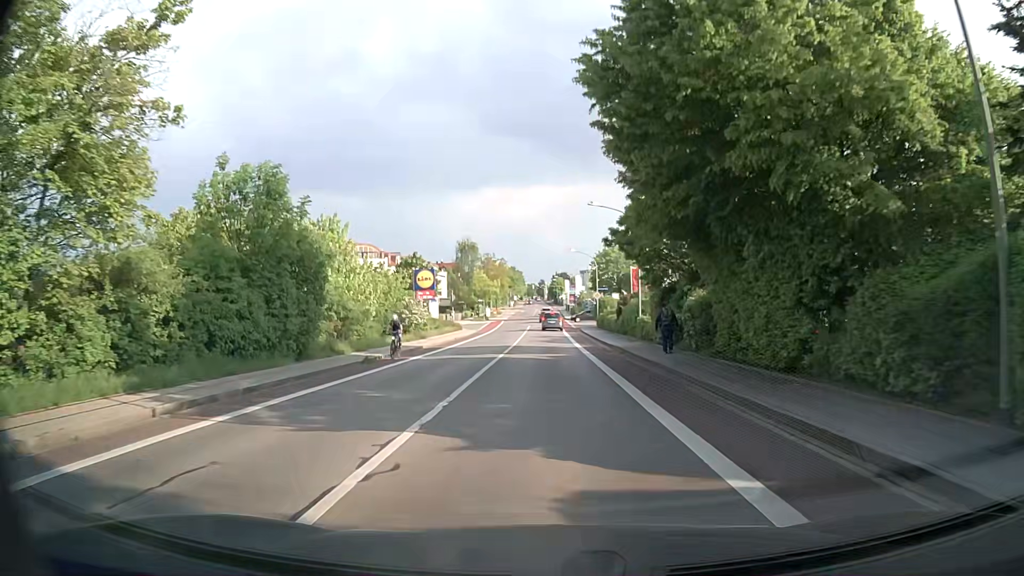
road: tertiary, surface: asphalt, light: Day
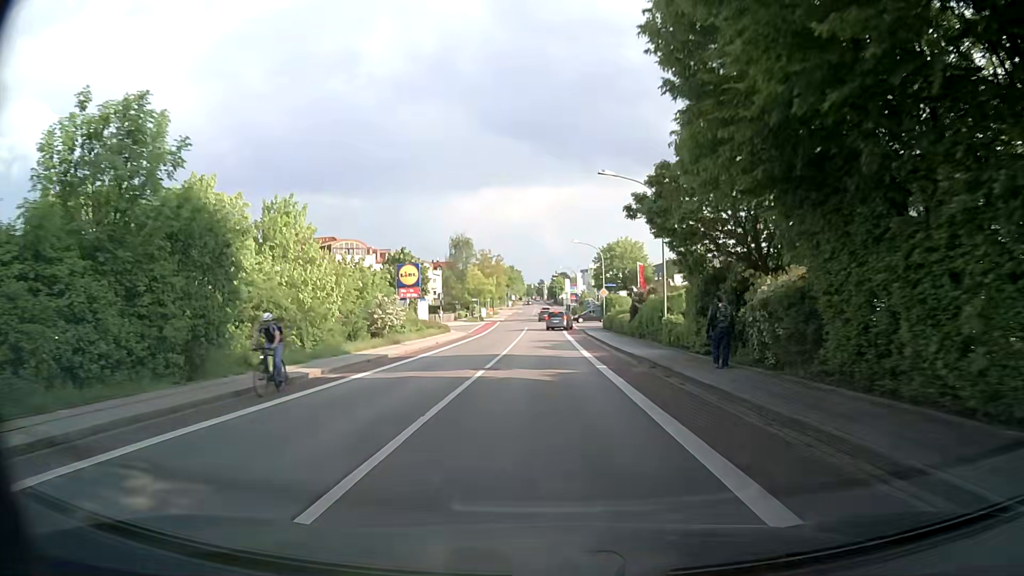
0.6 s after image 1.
(0.0, +7.6) m; 0°
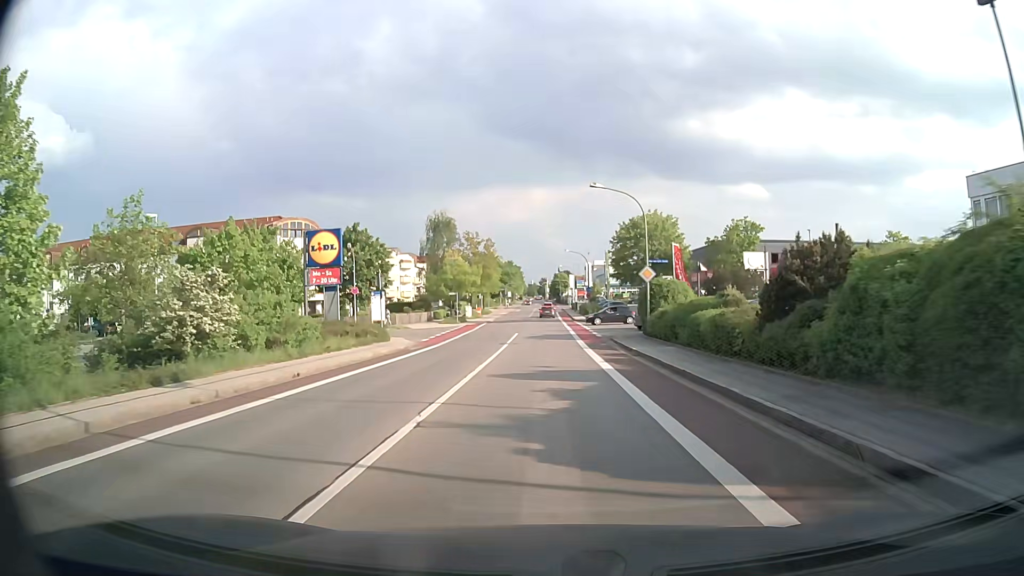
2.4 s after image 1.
(0.0, +23.1) m; 0°
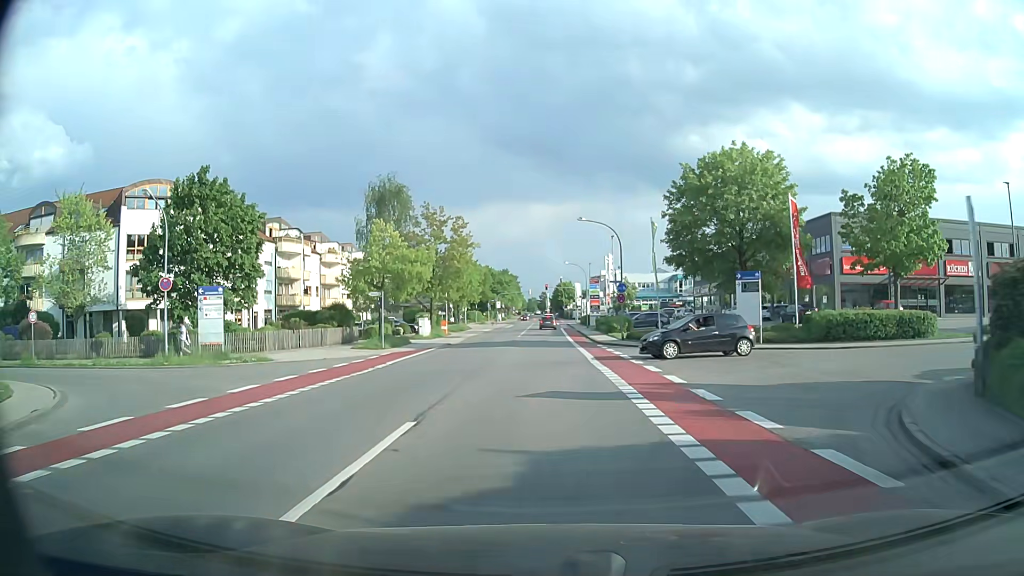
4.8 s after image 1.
(0.0, +31.4) m; 0°
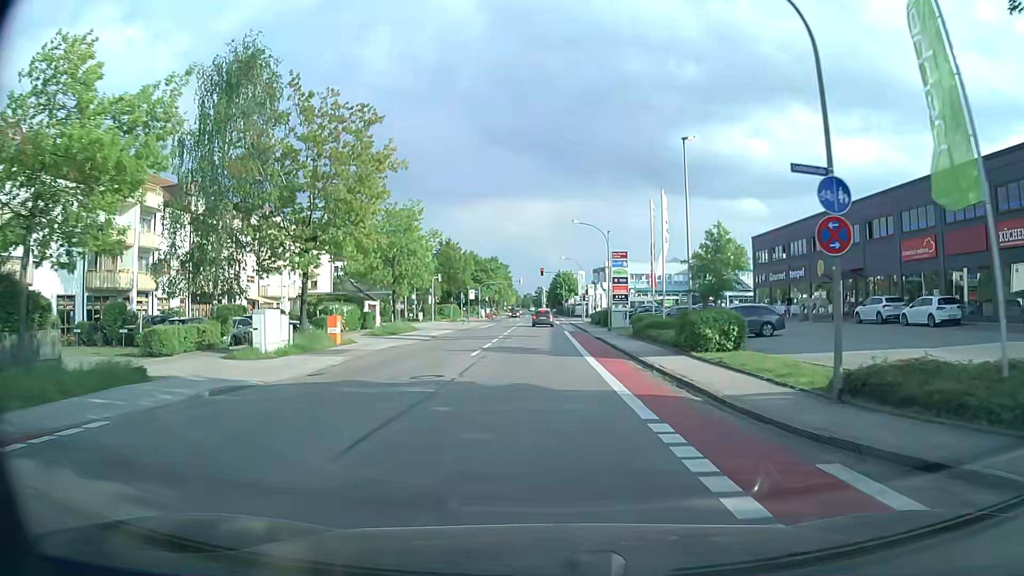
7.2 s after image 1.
(-0.1, +30.7) m; 0°
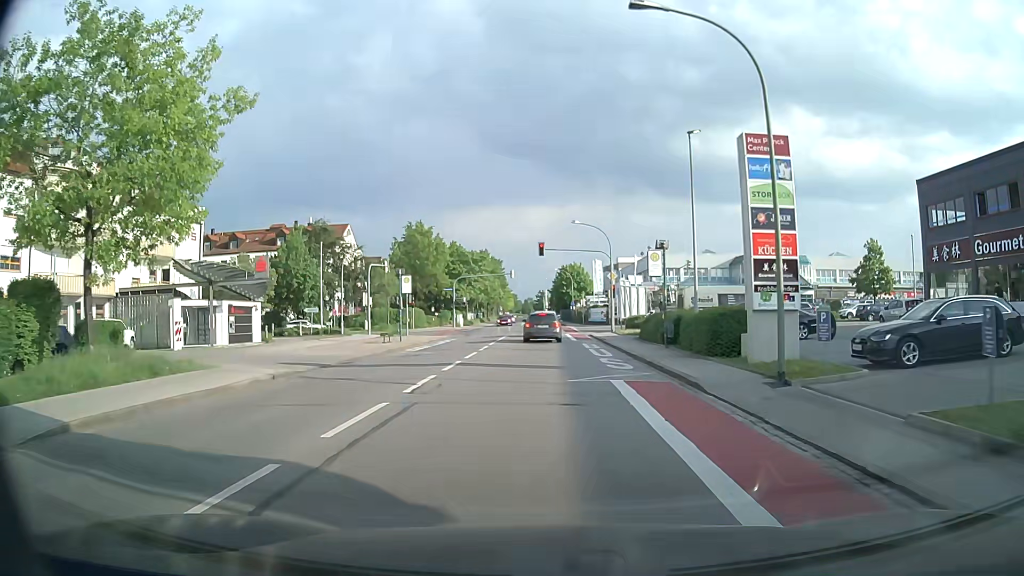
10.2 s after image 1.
(0.0, +32.7) m; 0°
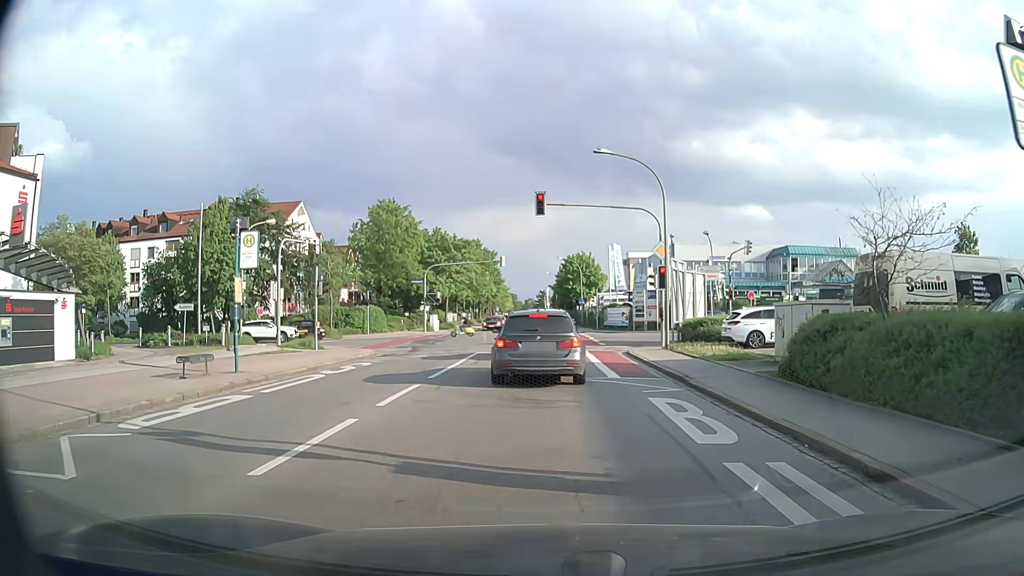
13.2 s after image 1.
(-0.2, +19.4) m; -1°
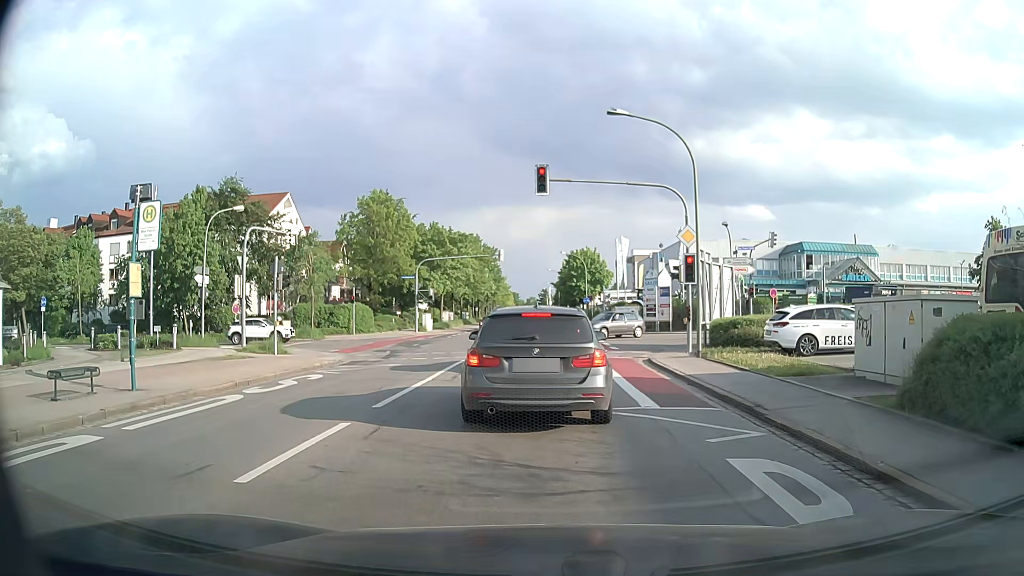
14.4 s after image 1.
(0.0, +4.6) m; 0°
(0, +10) (0, +20) (0, +30) (0, +40) (0, +50) (0, +60) (0, +70) (0, +80) (0, +90) (0, +100) m
